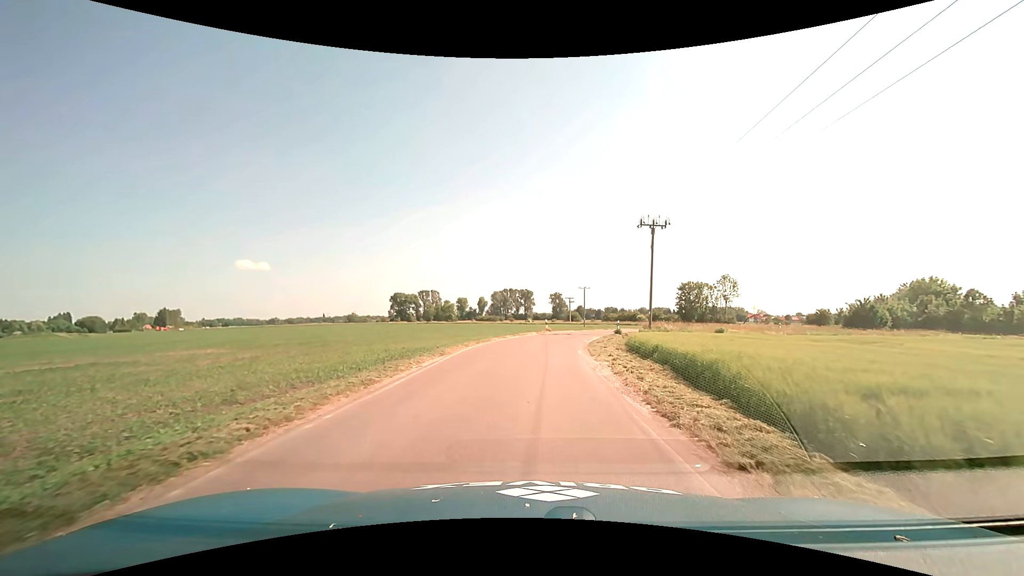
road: unclassified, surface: asphalt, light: Day
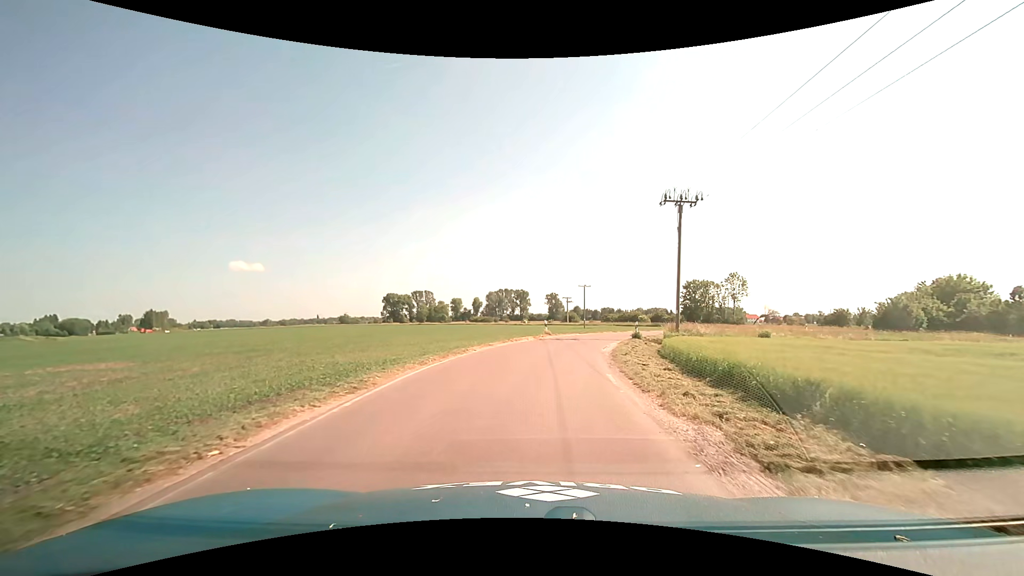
(0.0, +8.8) m; 0°
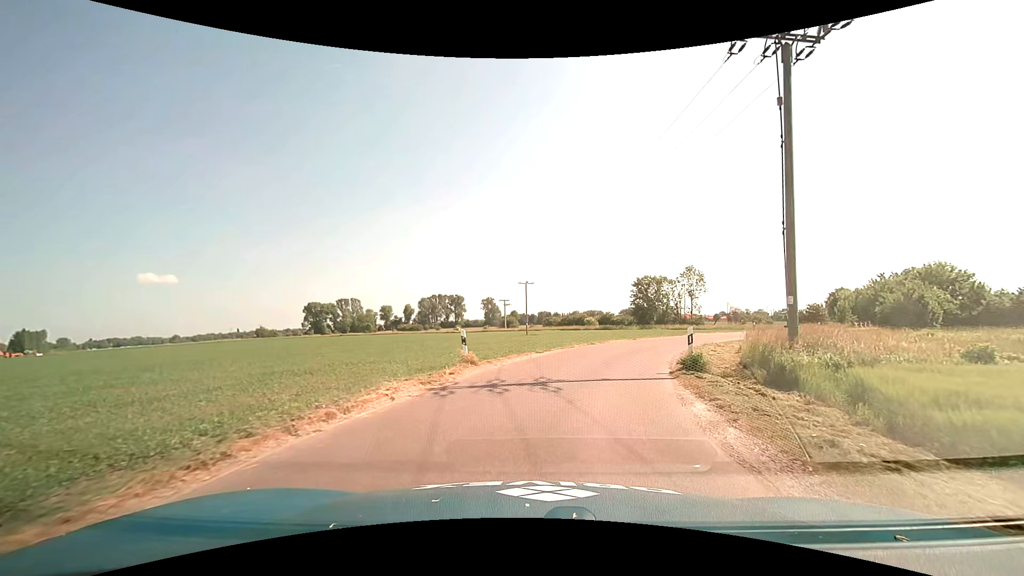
(+1.0, +20.7) m; +7°
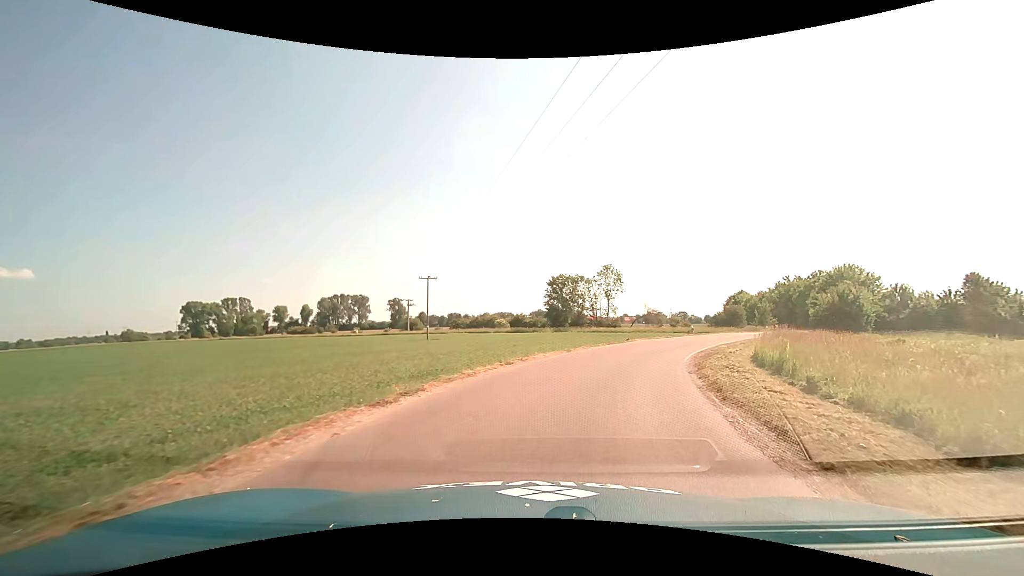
(+1.0, +12.4) m; +10°
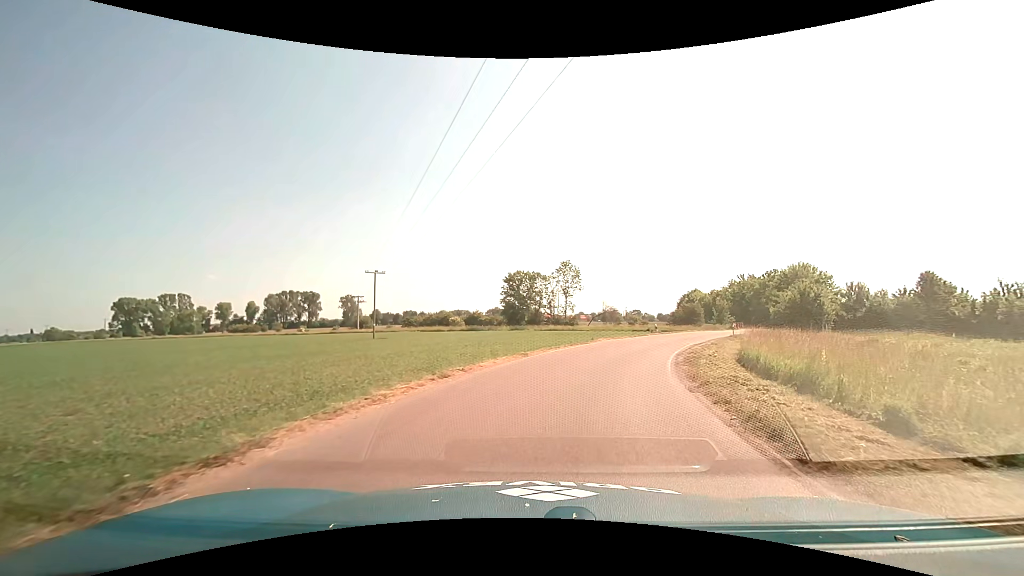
(+0.2, +4.2) m; +5°
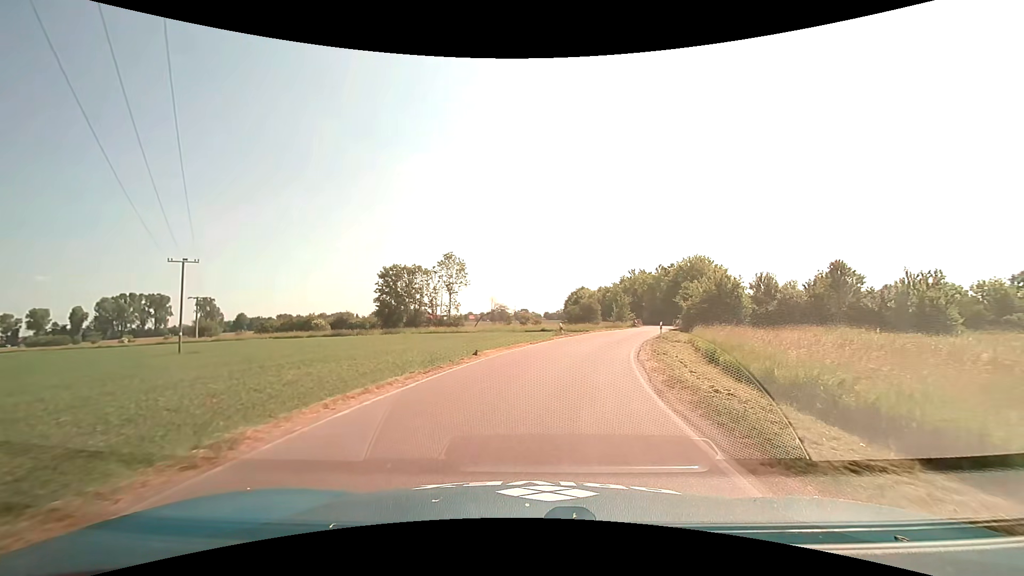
(+1.6, +13.3) m; +13°
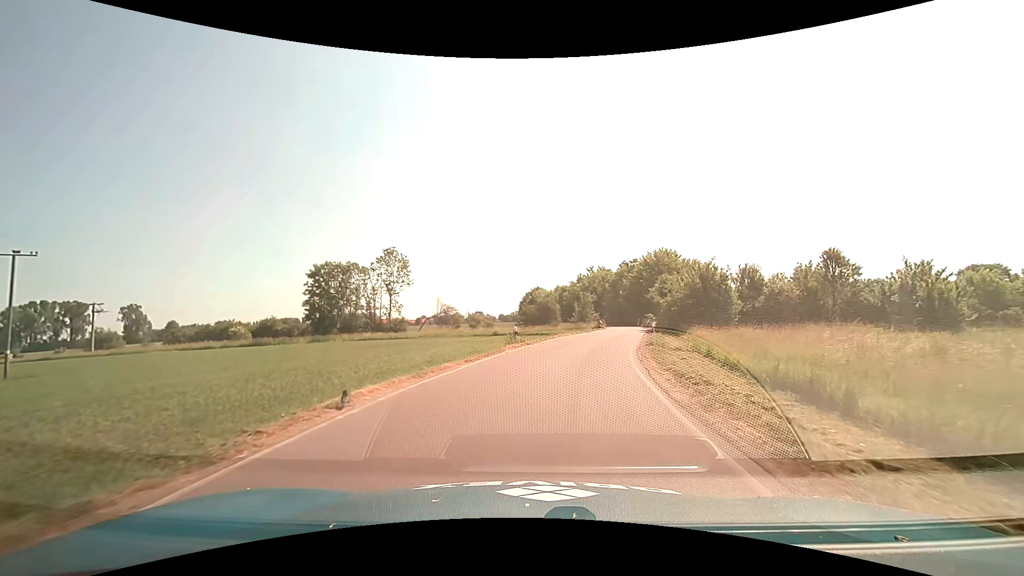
(+0.4, +9.7) m; +5°
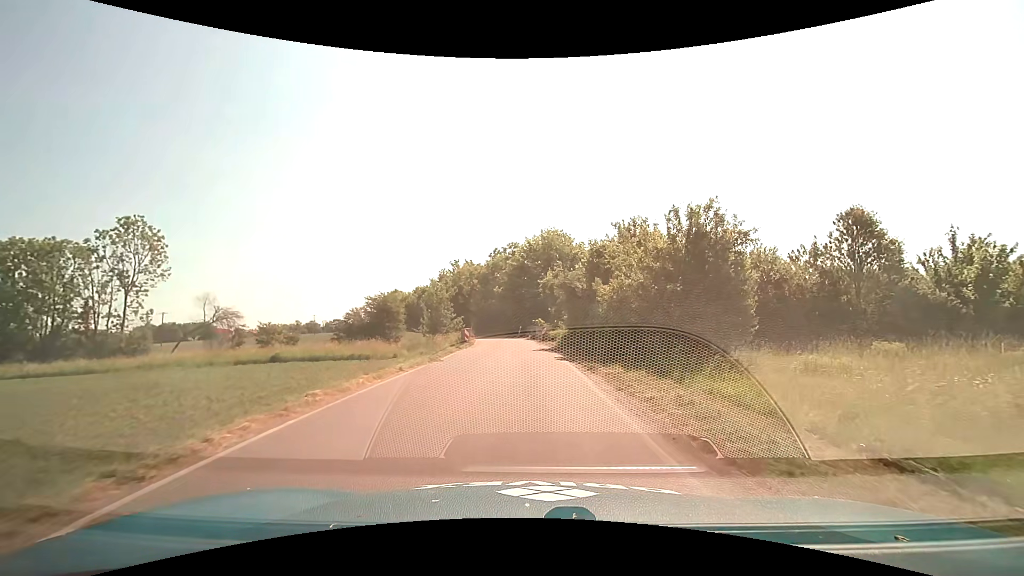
(+3.0, +24.3) m; +15°
(0, +10) (0, +20) (-1, +30) (-1, +40) (-3, +50) (-5, +60) (-8, +69) (-12, +78) (-16, +87) (-20, +97) m
